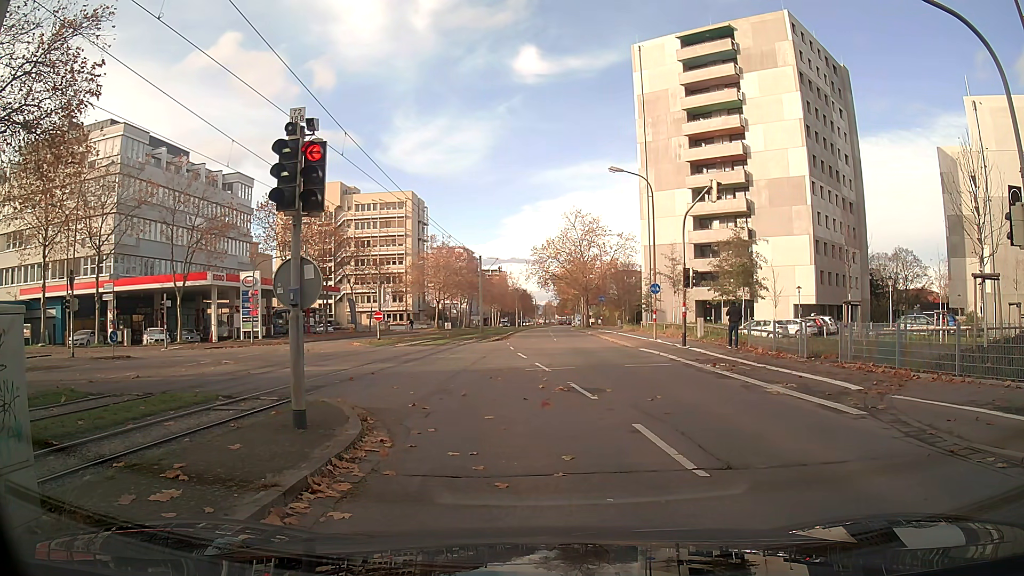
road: tertiary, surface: asphalt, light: Day
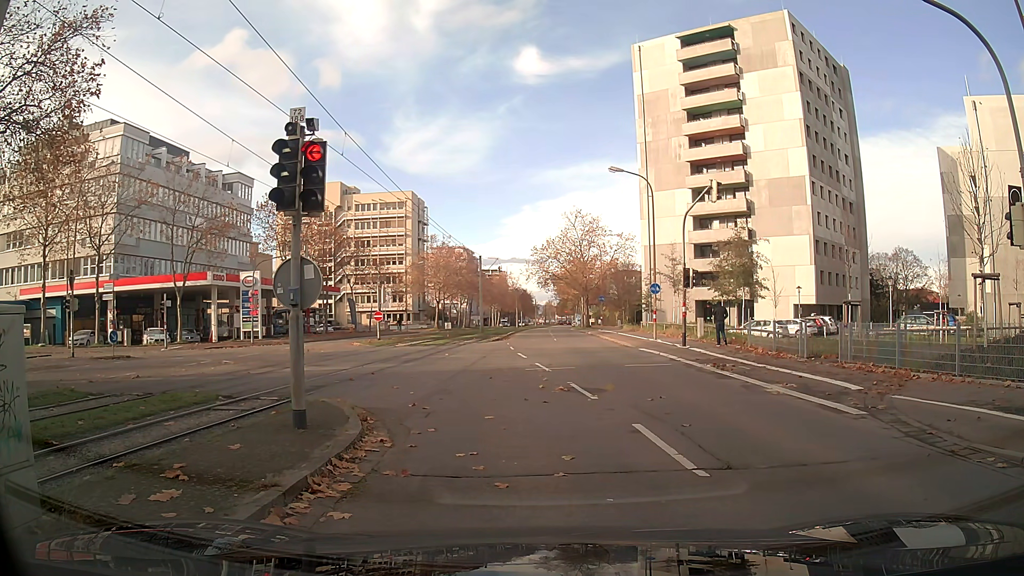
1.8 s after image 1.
(0.0, 0.0) m; 0°
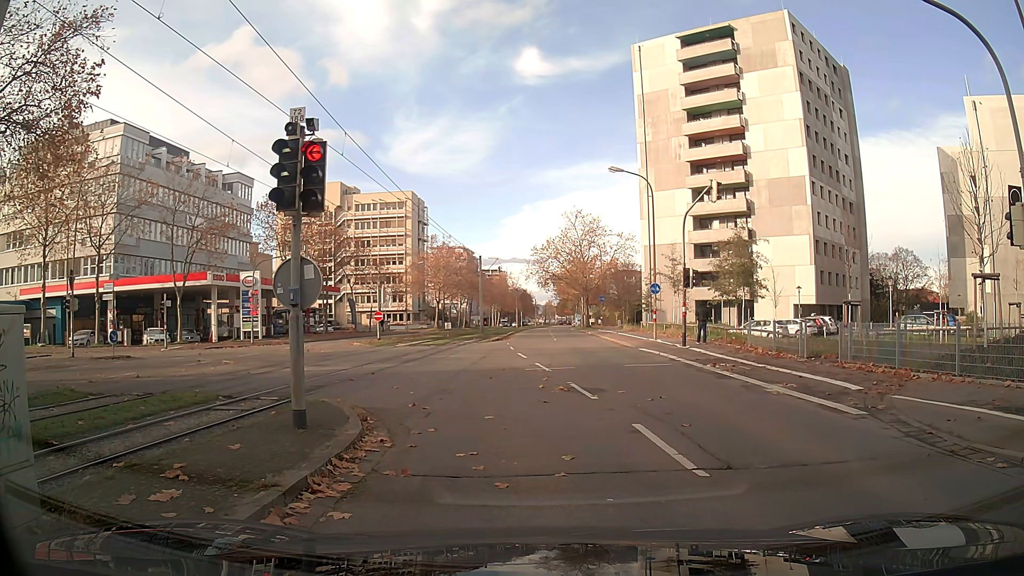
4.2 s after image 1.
(0.0, 0.0) m; 0°
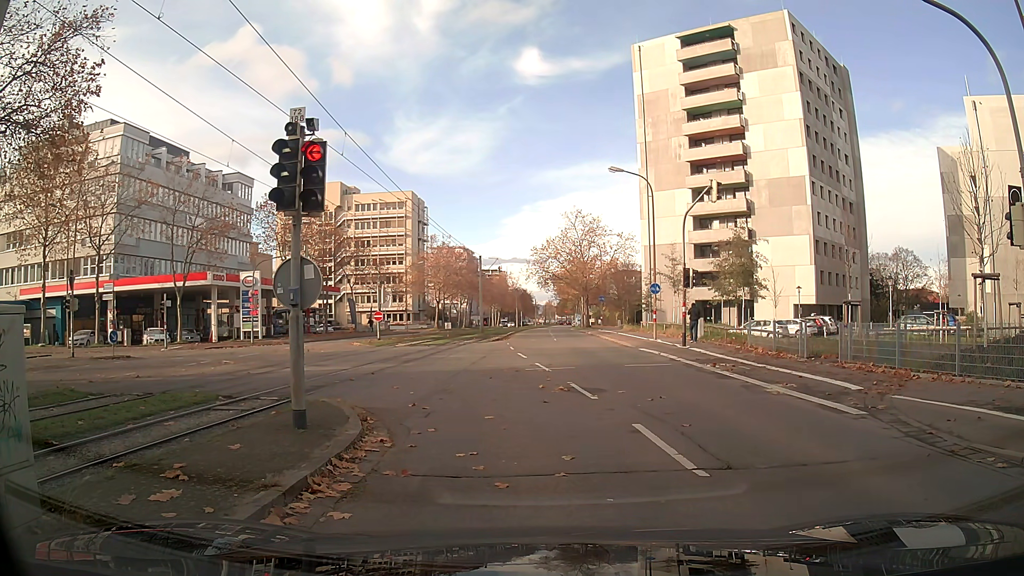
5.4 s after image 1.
(0.0, 0.0) m; 0°
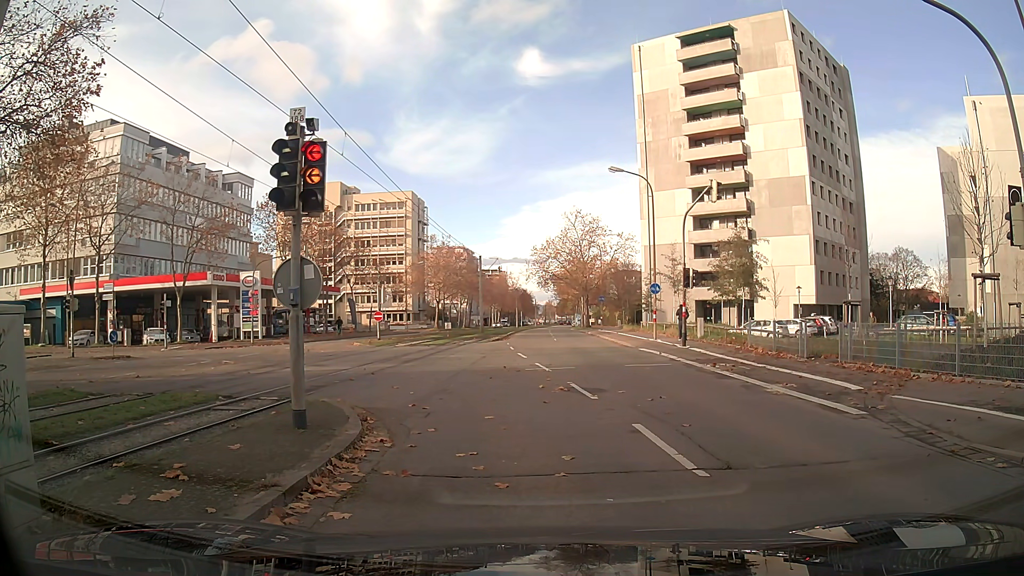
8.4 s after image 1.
(0.0, 0.0) m; 0°
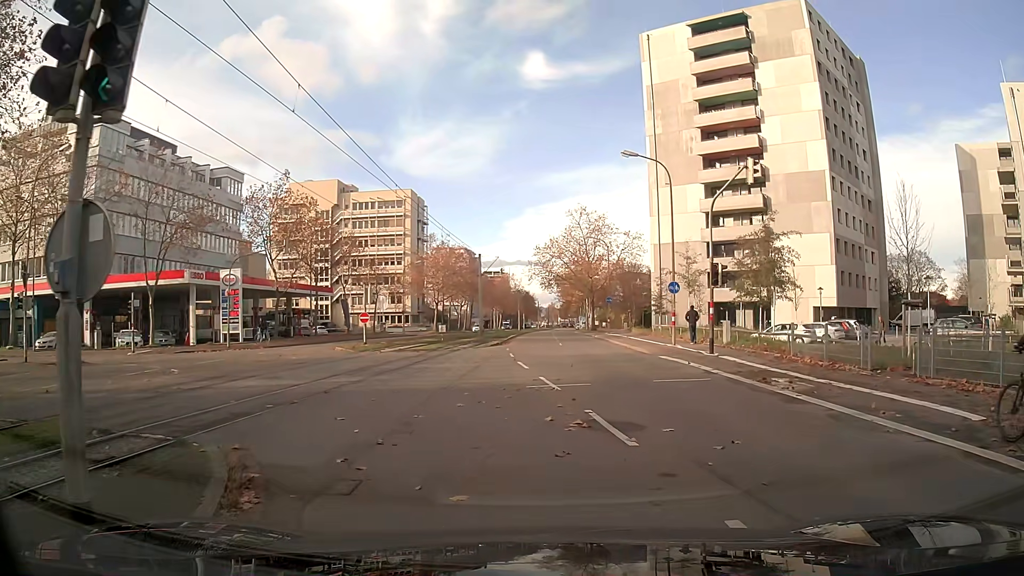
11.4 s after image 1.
(0.0, +4.4) m; -2°
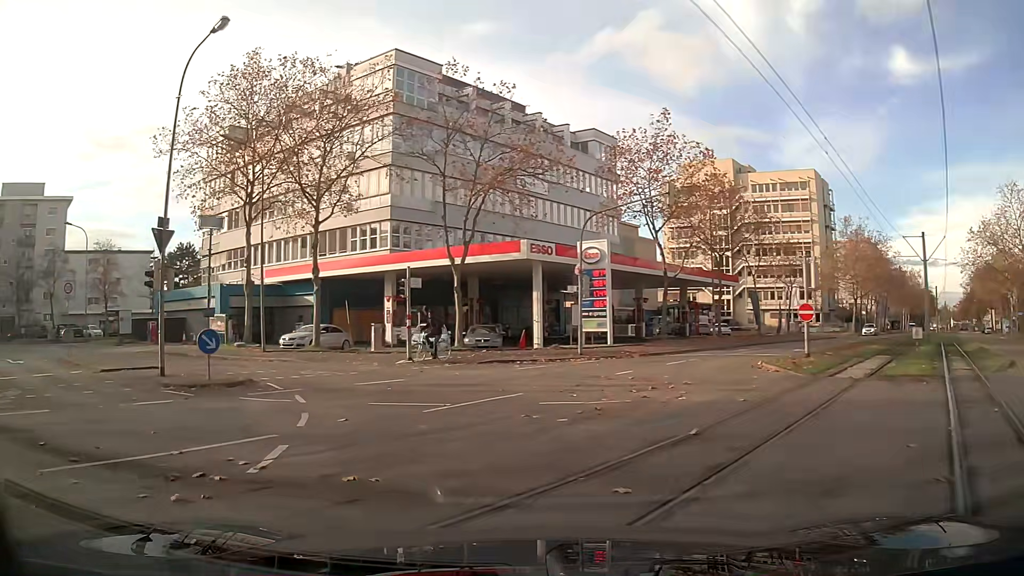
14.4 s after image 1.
(-4.6, +15.1) m; -34°
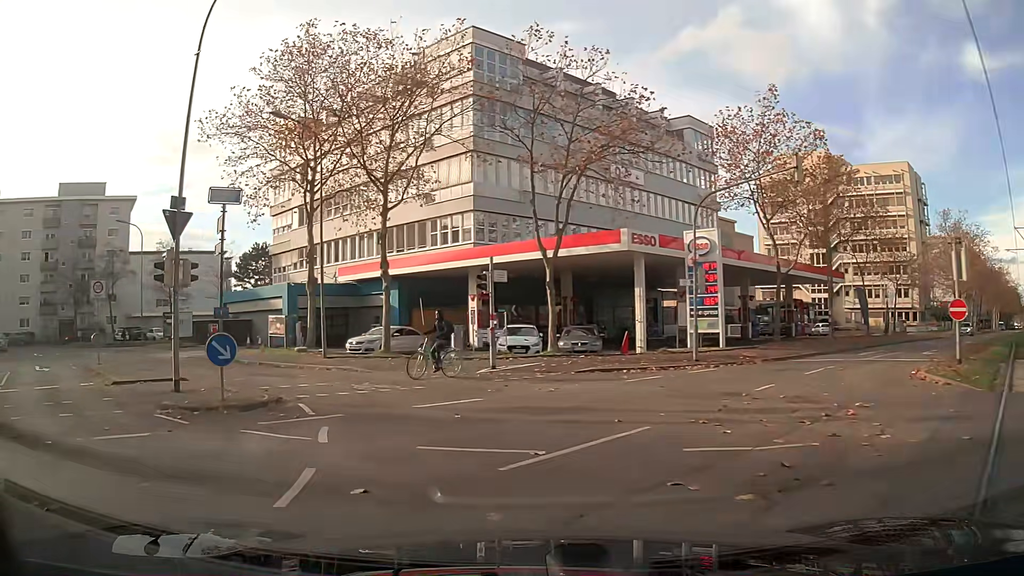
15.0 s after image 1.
(-0.3, +4.1) m; -7°
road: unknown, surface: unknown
